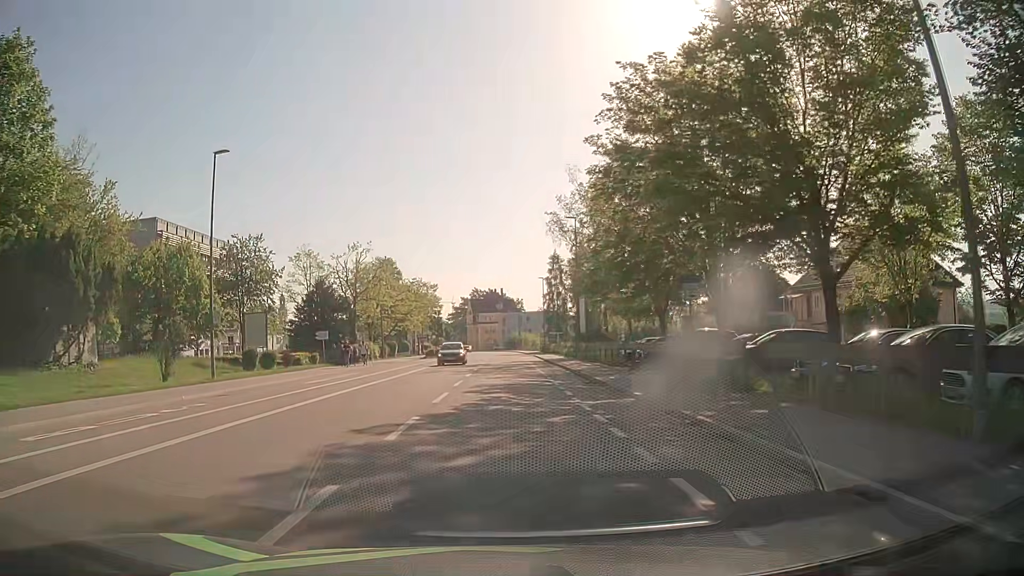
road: tertiary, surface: asphalt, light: Day
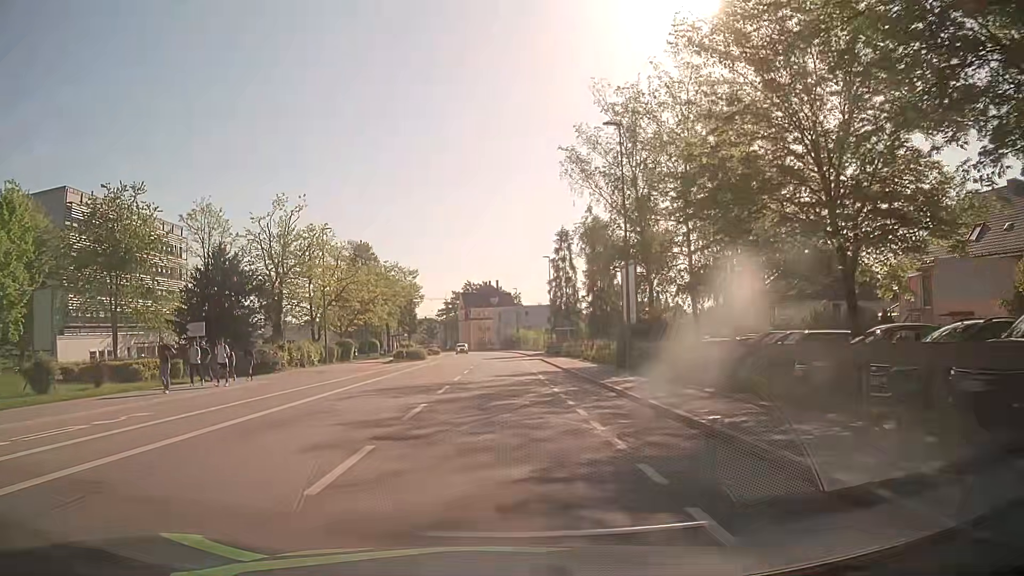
(+0.1, +21.5) m; +1°
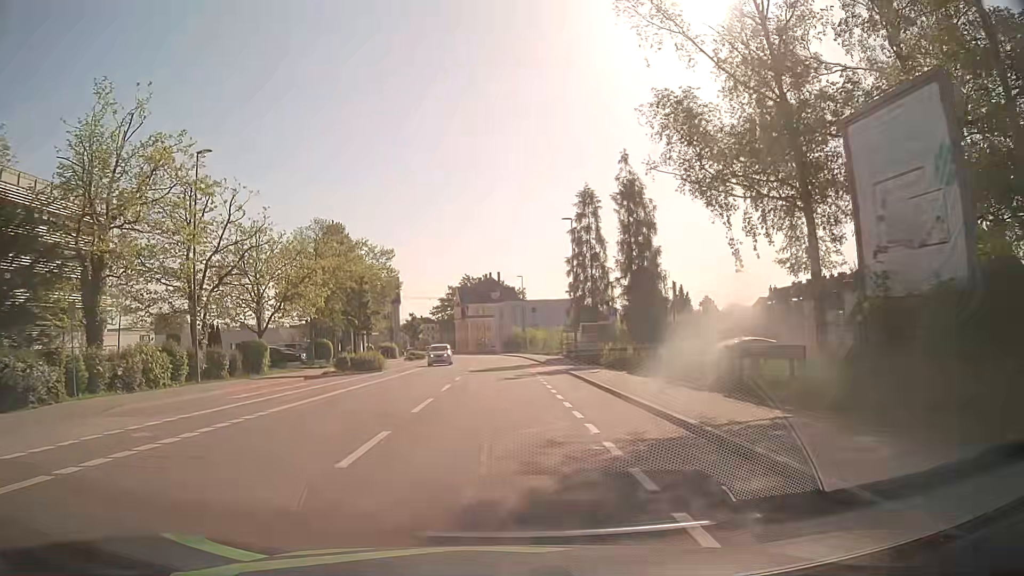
(-0.2, +22.6) m; 0°
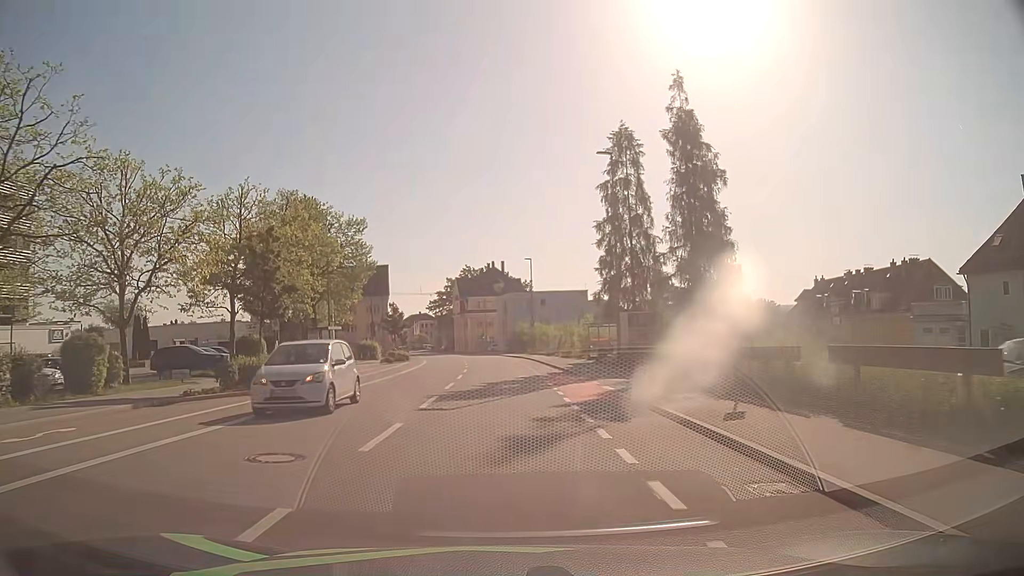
(-0.2, +17.1) m; -1°
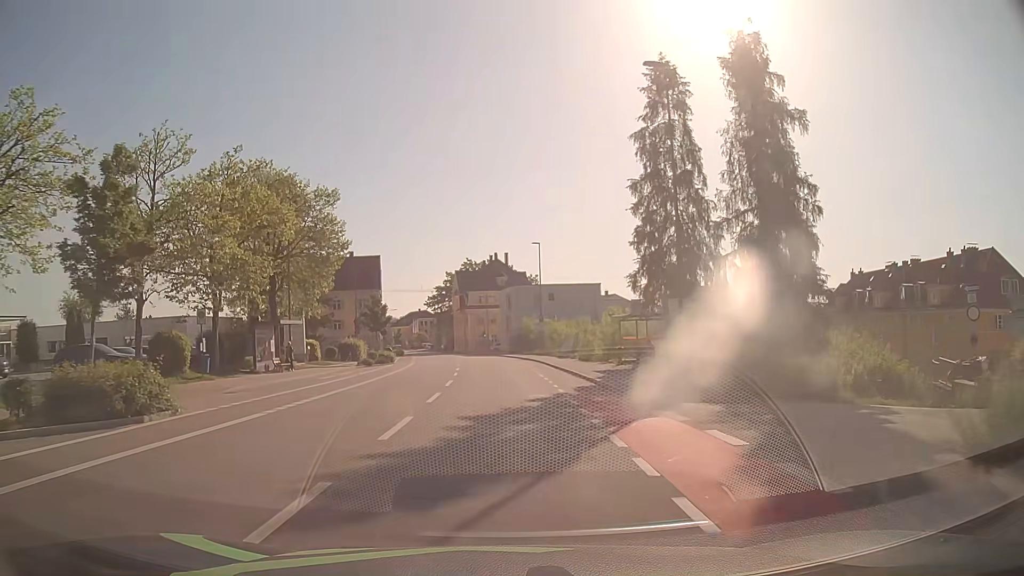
(0.0, +10.8) m; 0°
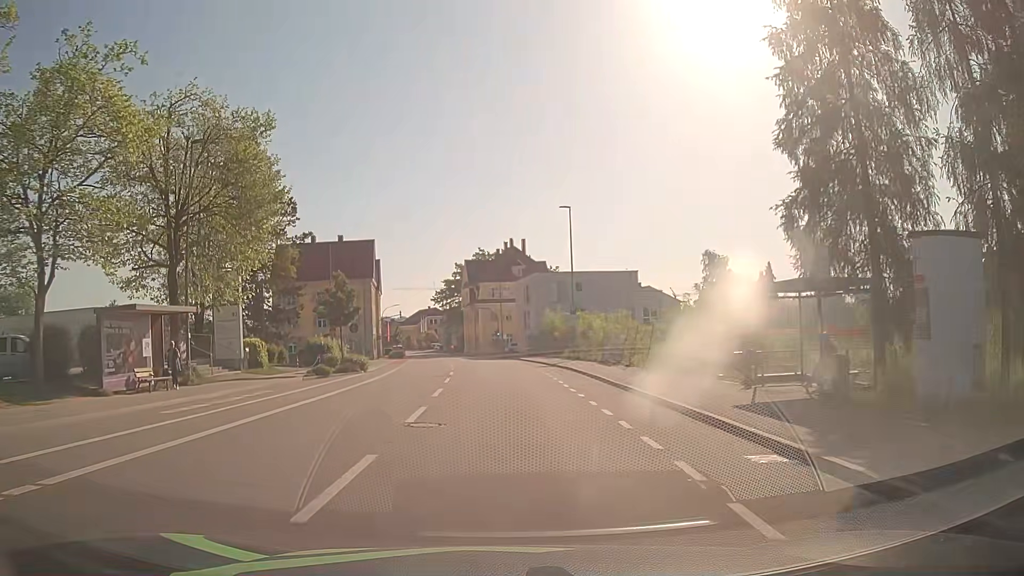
(-0.2, +16.5) m; -1°
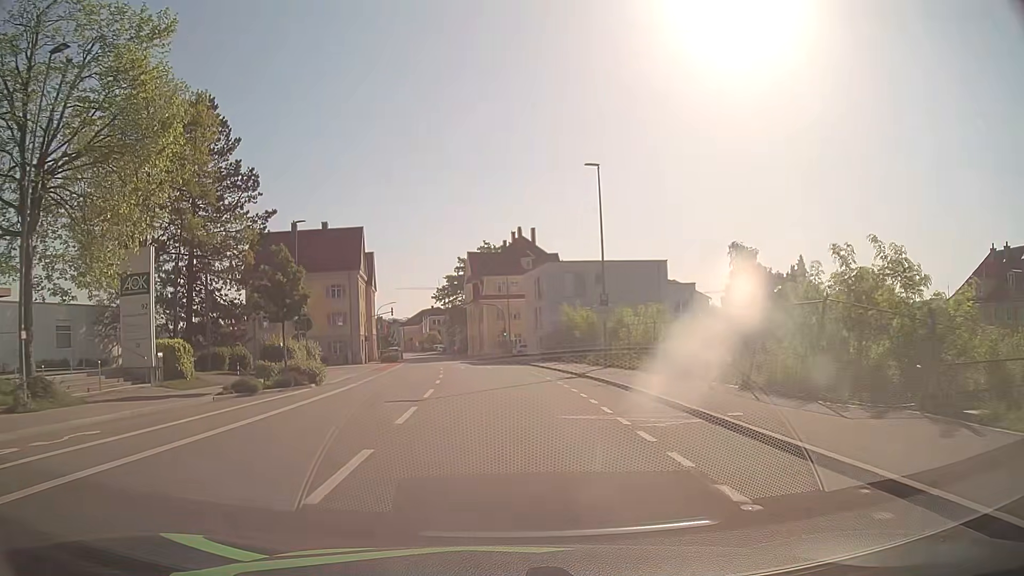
(0.0, +11.4) m; -1°
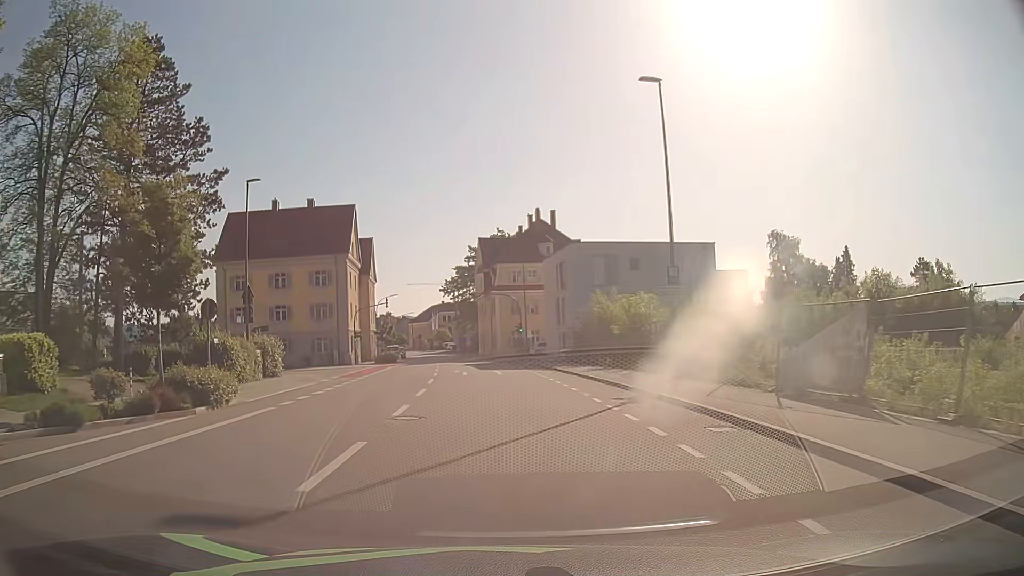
(-0.1, +11.6) m; -1°
(0, +10) (-1, +20) (-1, +30) (-2, +40) (-3, +50) (-4, +60) (-5, +70) (-6, +80) (-7, +90) (-9, +100) m
